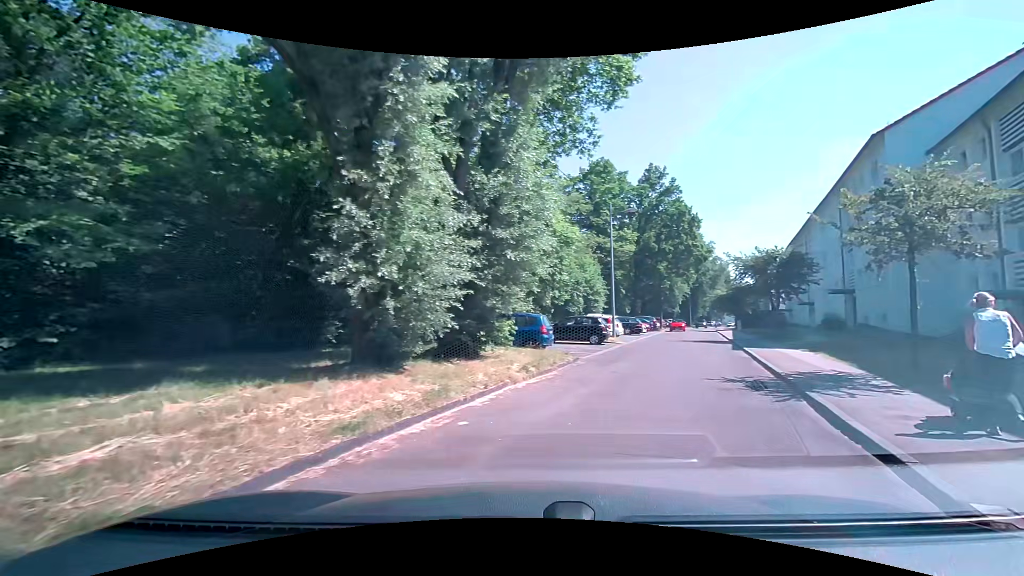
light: Day
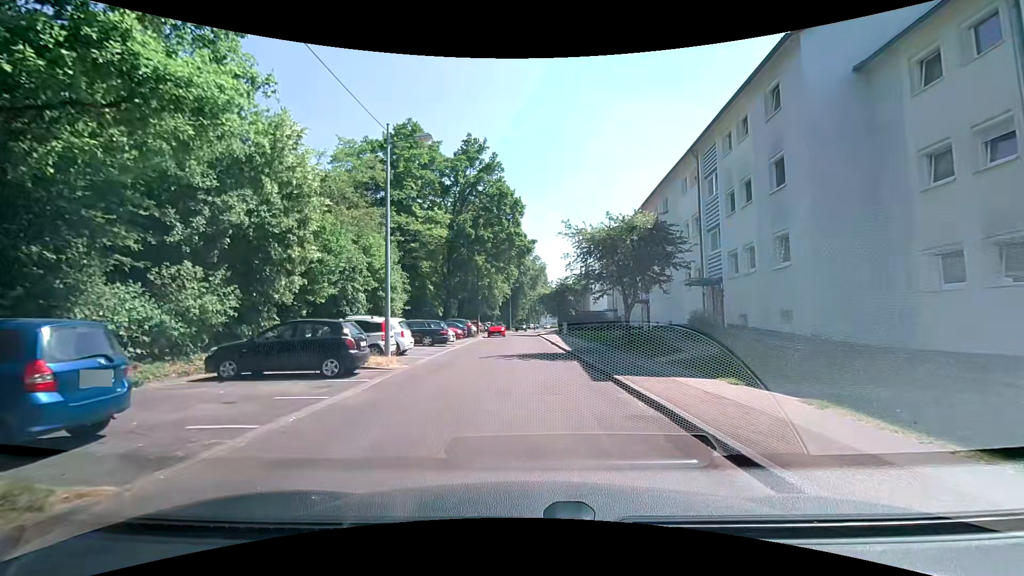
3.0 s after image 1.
(+3.2, +12.5) m; +20°
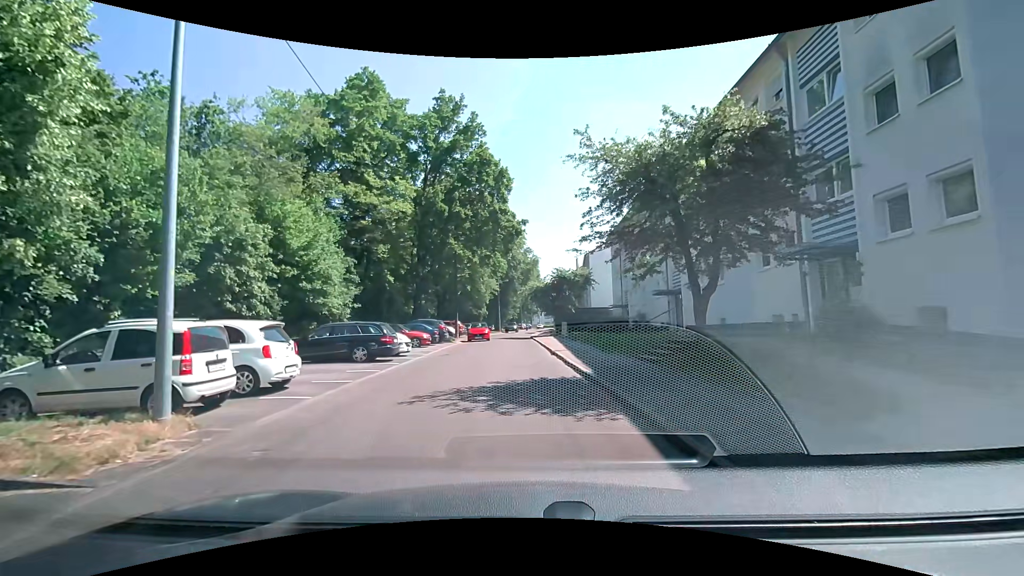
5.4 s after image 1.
(+0.2, +9.7) m; +1°
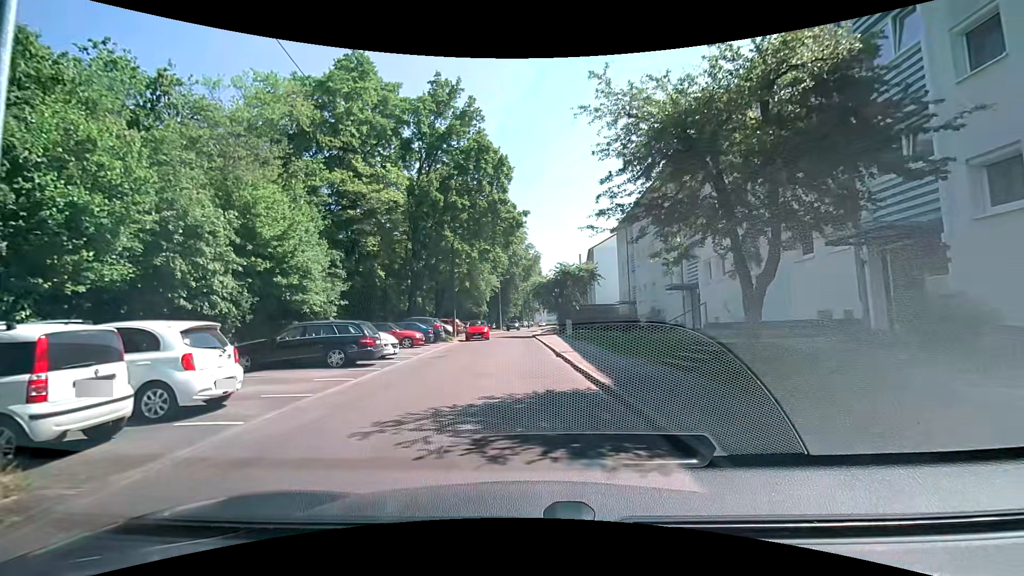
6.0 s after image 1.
(+0.1, +2.4) m; +1°
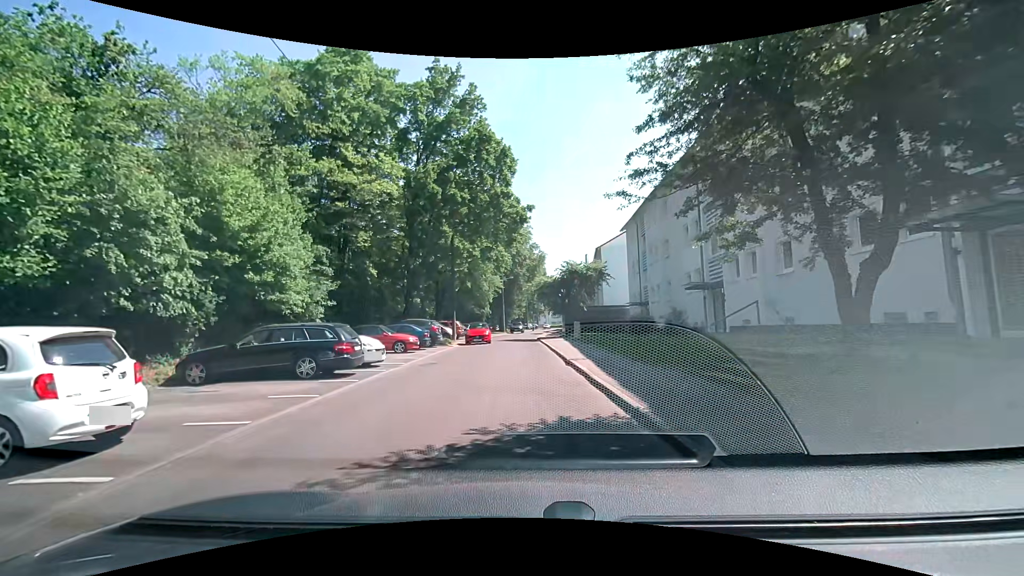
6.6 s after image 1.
(-0.1, +2.4) m; -2°
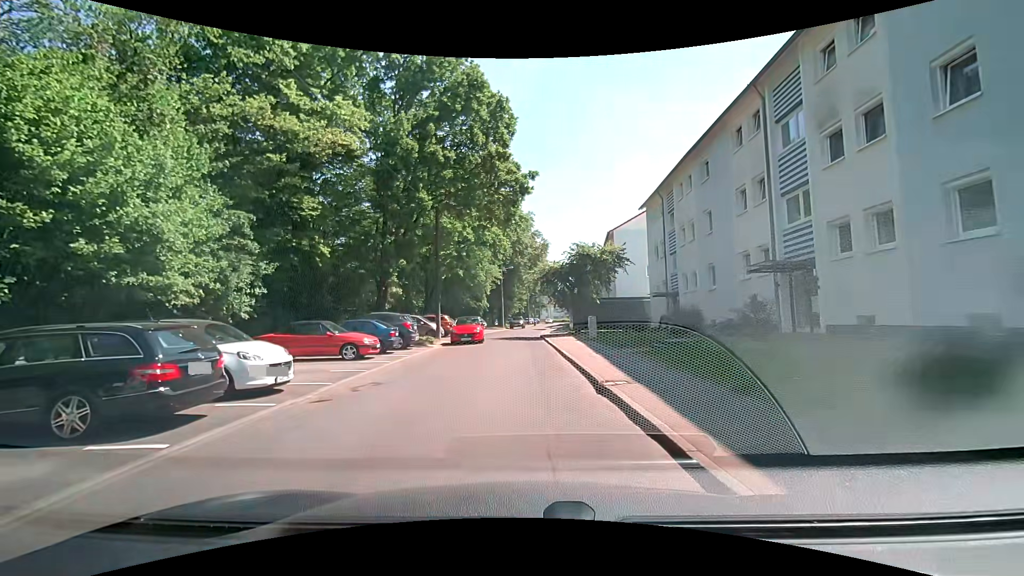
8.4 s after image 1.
(0.0, +6.8) m; -2°
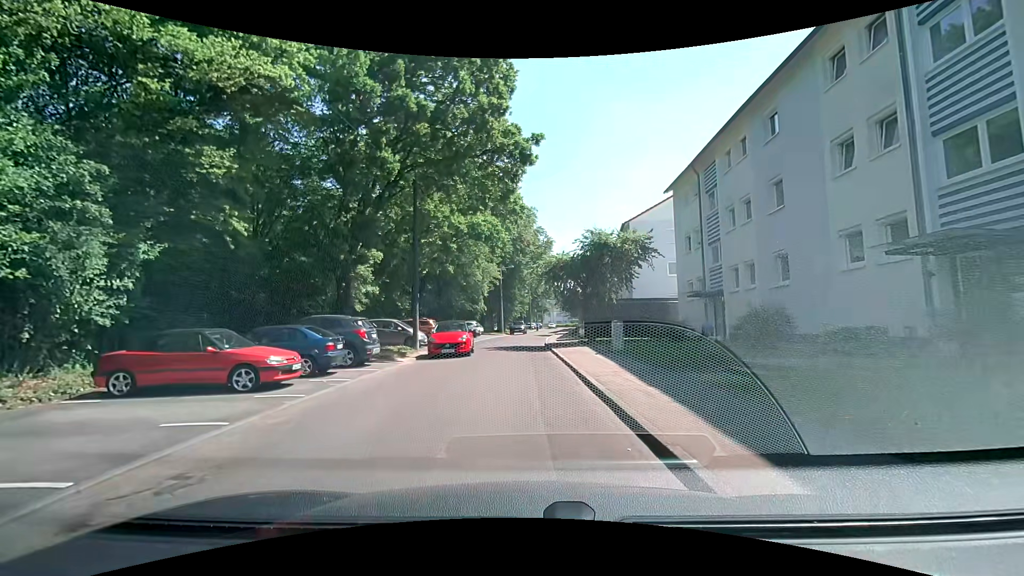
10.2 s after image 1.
(+0.2, +6.4) m; +2°
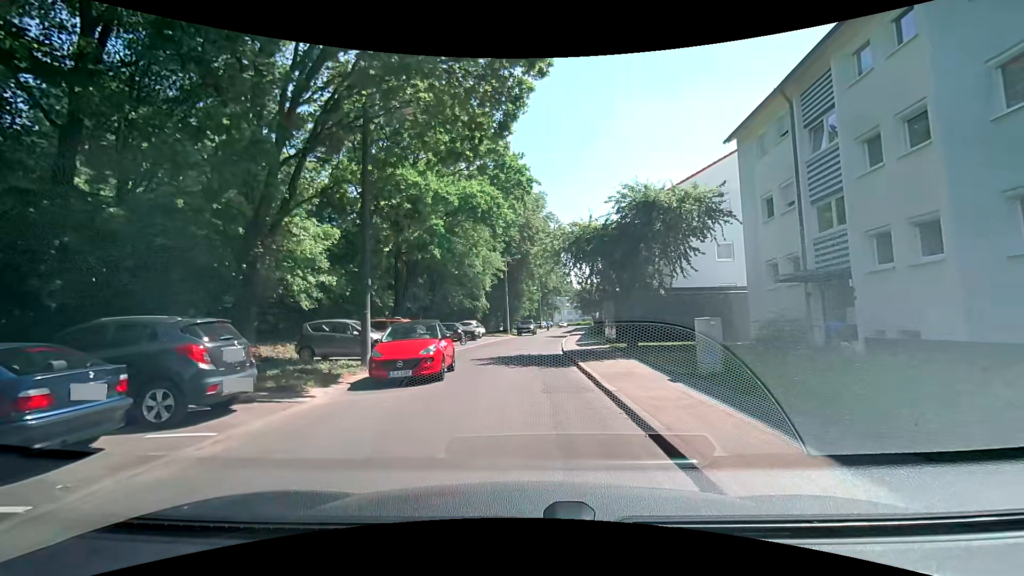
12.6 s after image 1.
(-0.1, +8.3) m; 0°
